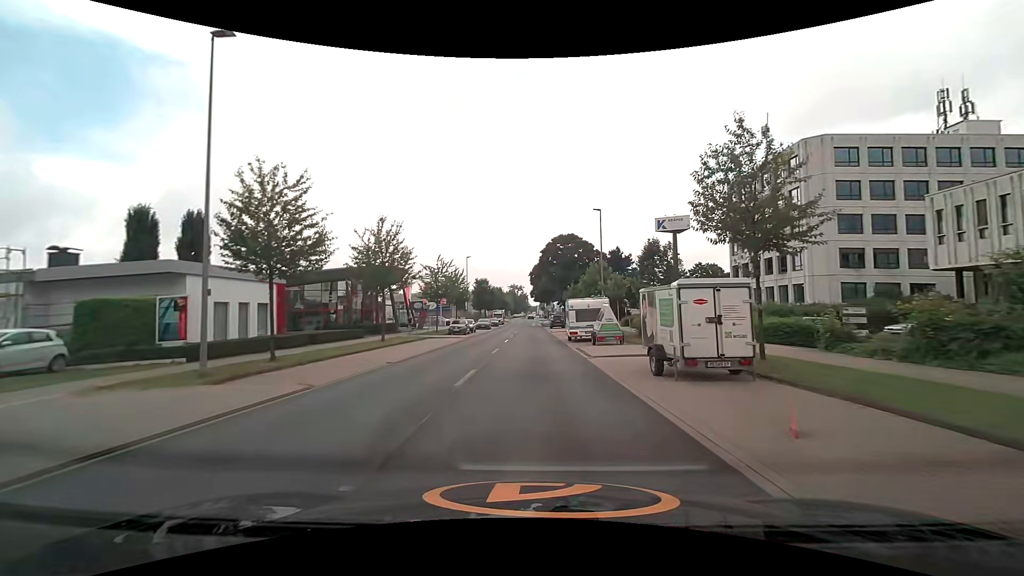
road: unclassified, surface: asphalt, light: Day
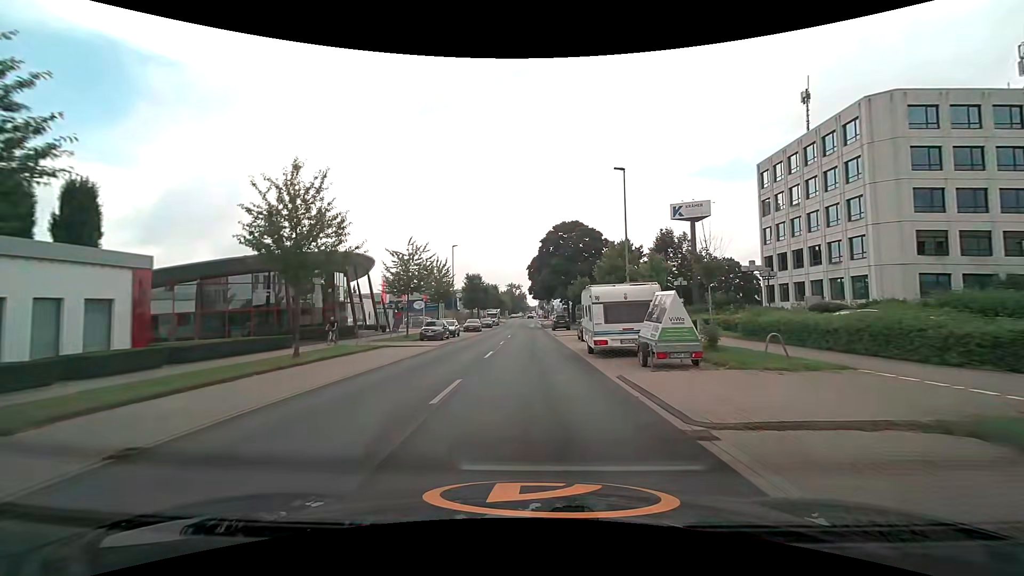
(+0.1, +11.5) m; 0°
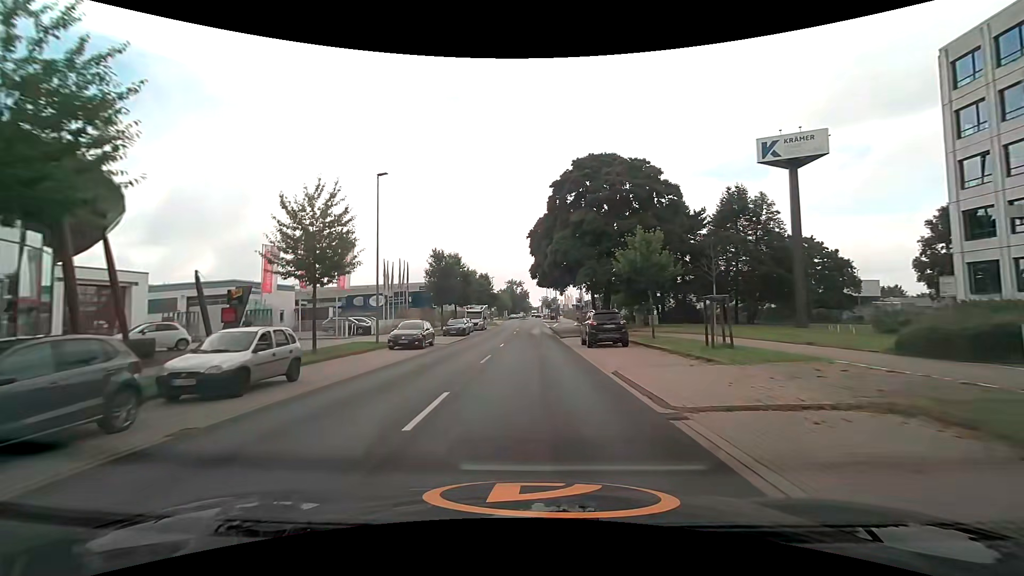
(0.0, +30.8) m; 0°
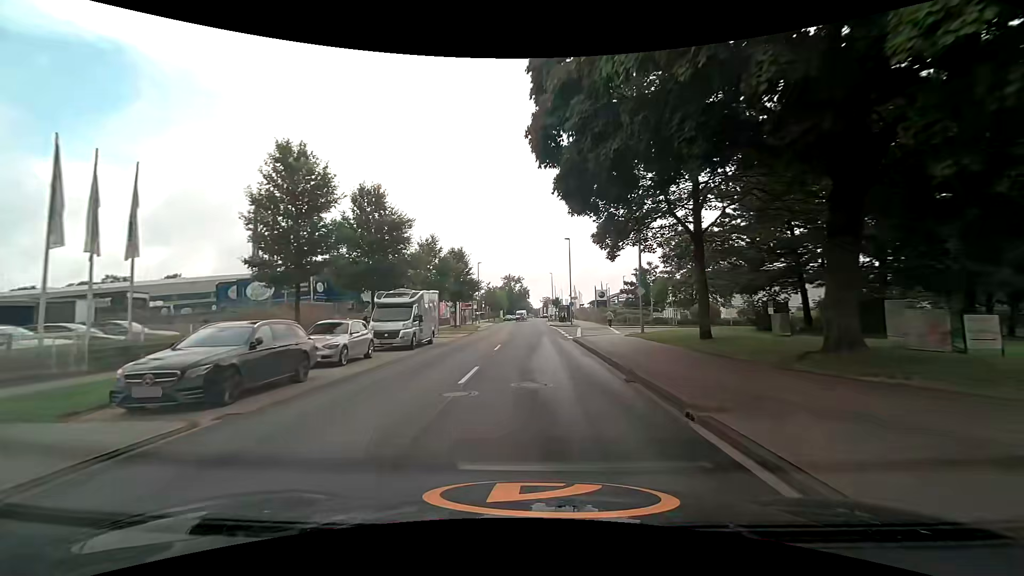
(0.0, +33.1) m; 0°
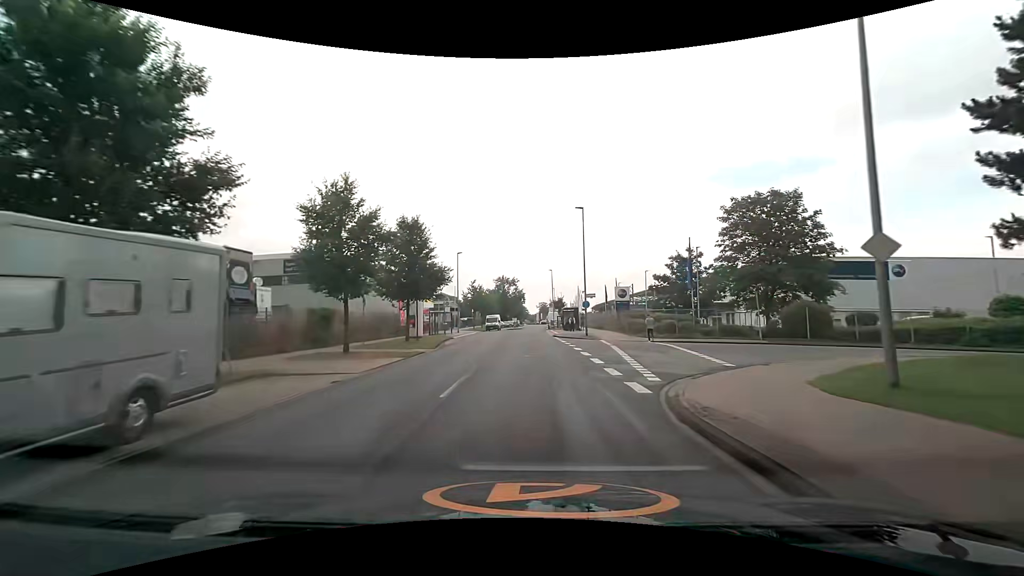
(0.0, +19.6) m; 0°
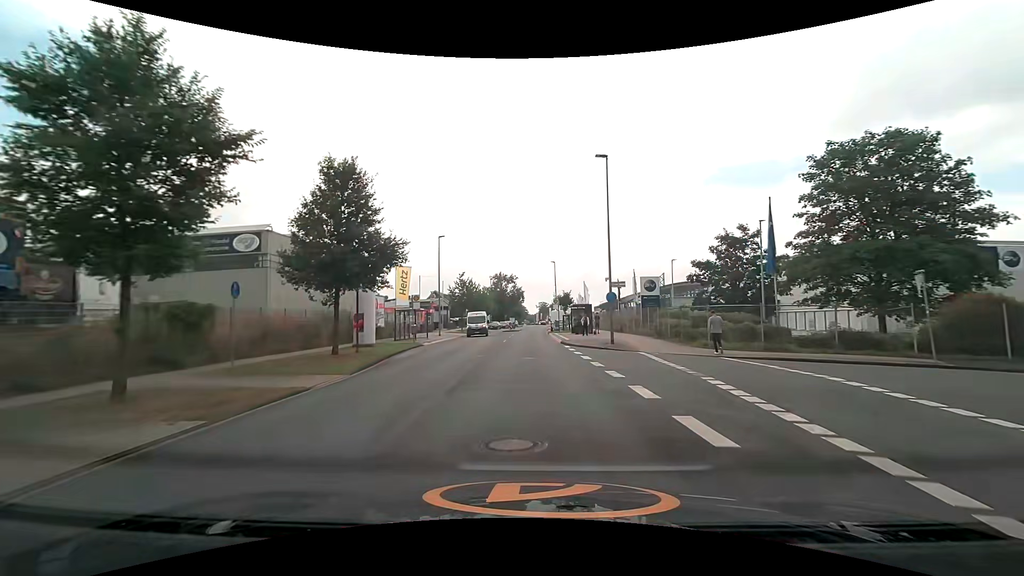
(+0.1, +12.8) m; +1°
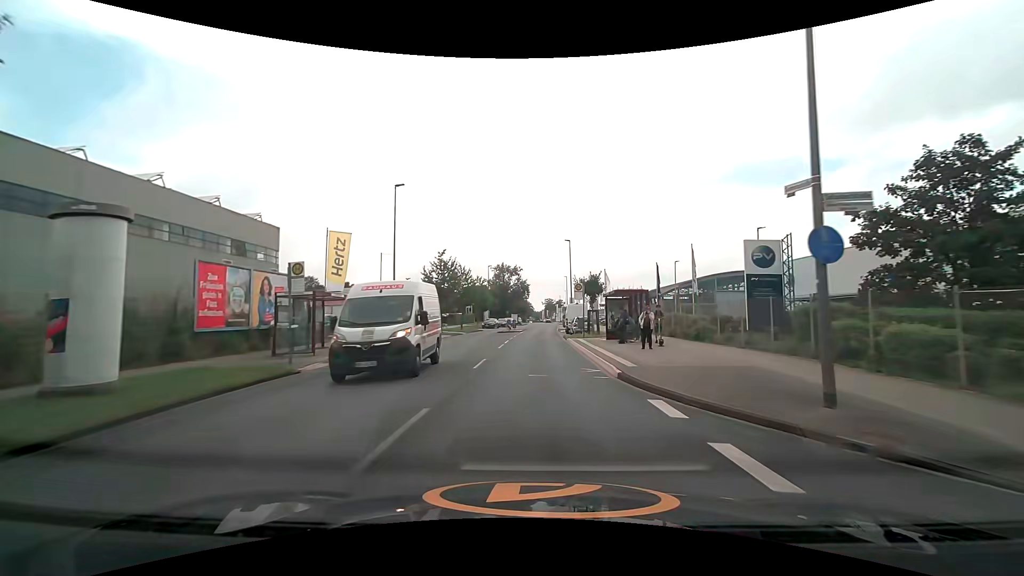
(-0.2, +19.0) m; 0°
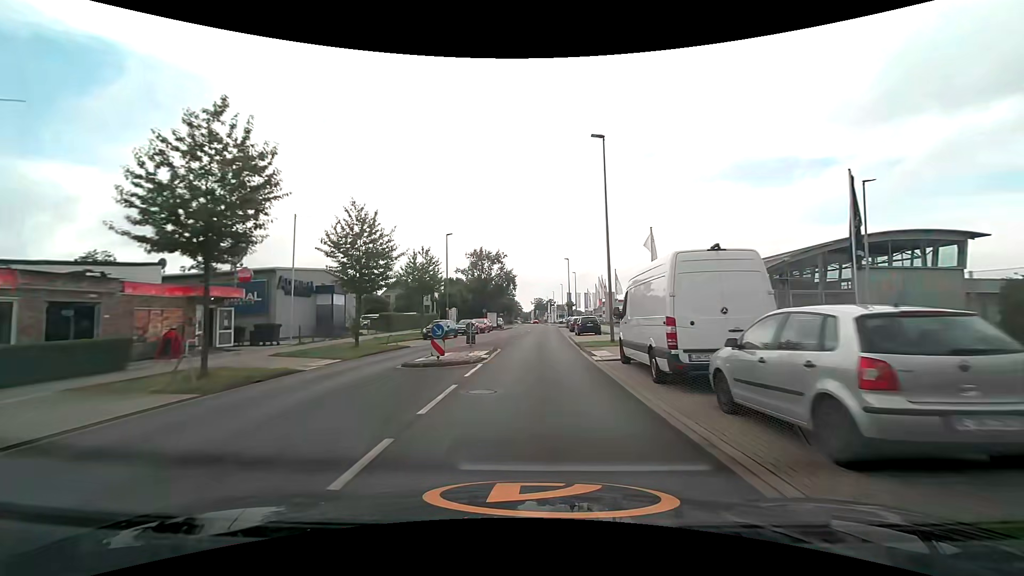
(0.0, +33.7) m; +1°
(0, +10) (0, +20) (+1, +30) (+1, +40) (+1, +50) (+2, +60) (+2, +70) (+3, +80) (+3, +90) (+3, +100) m
